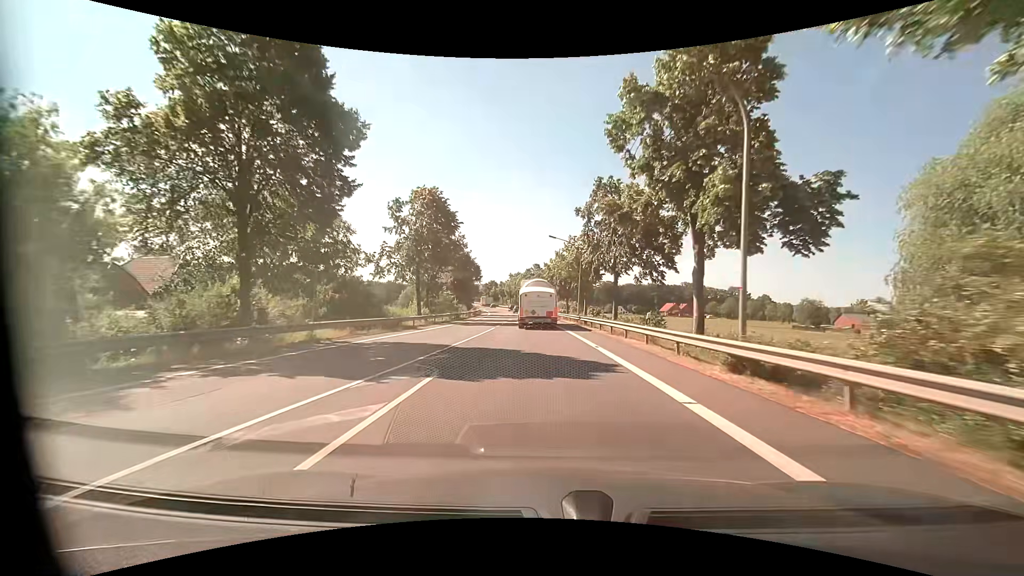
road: primary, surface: asphalt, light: Day
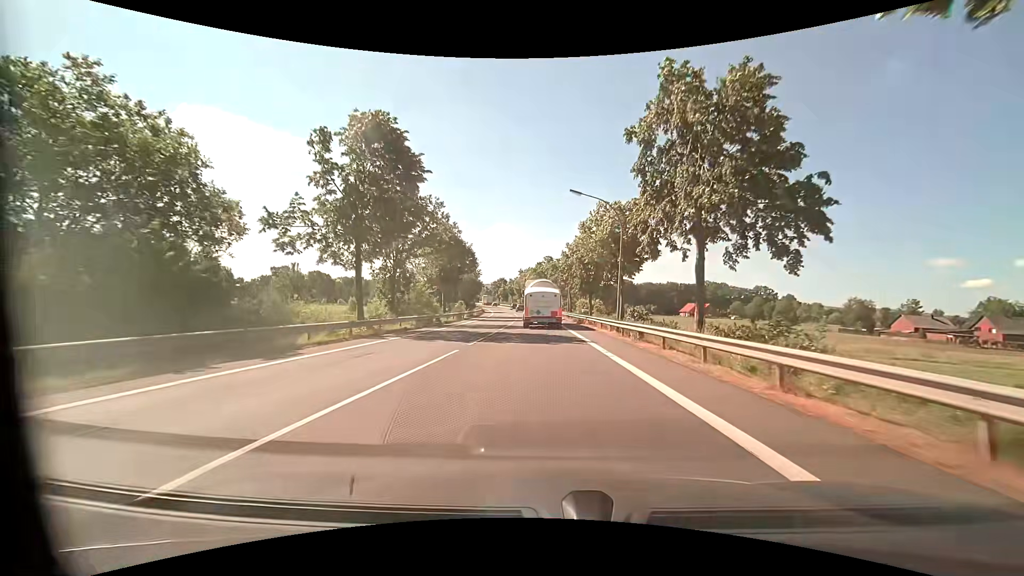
(-0.3, +18.1) m; -2°
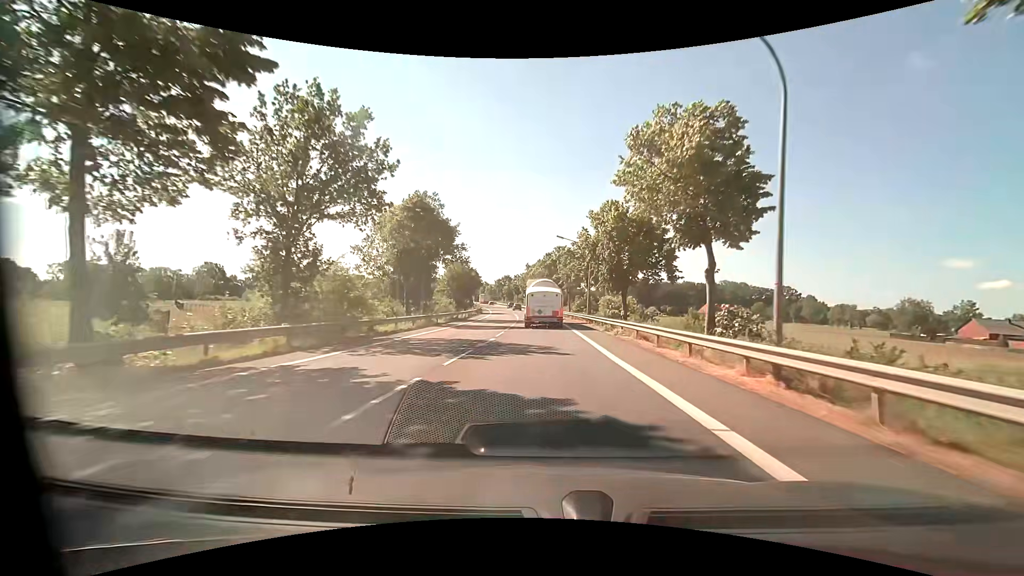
(-0.1, +18.5) m; -1°
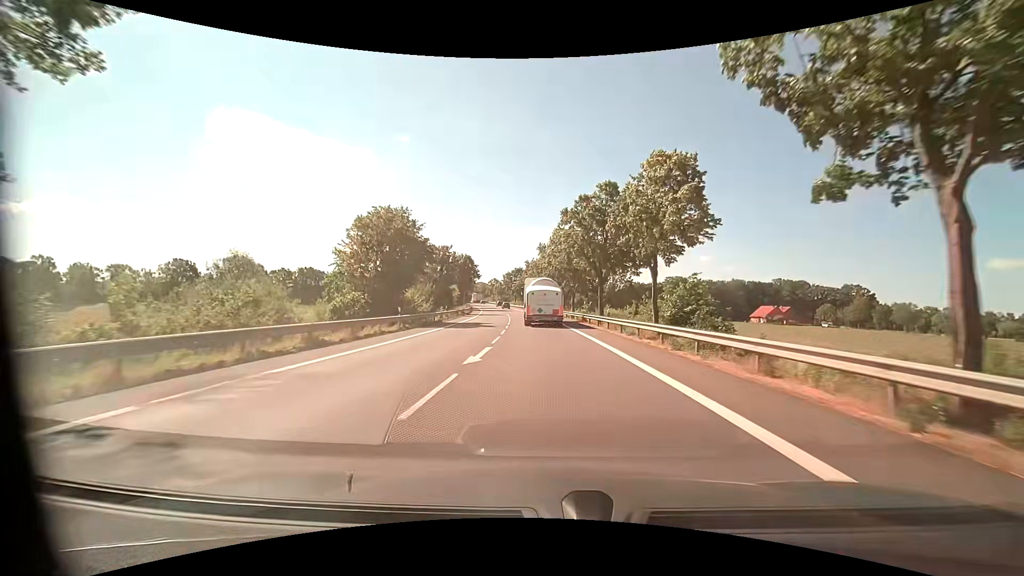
(-1.0, +47.8) m; -2°
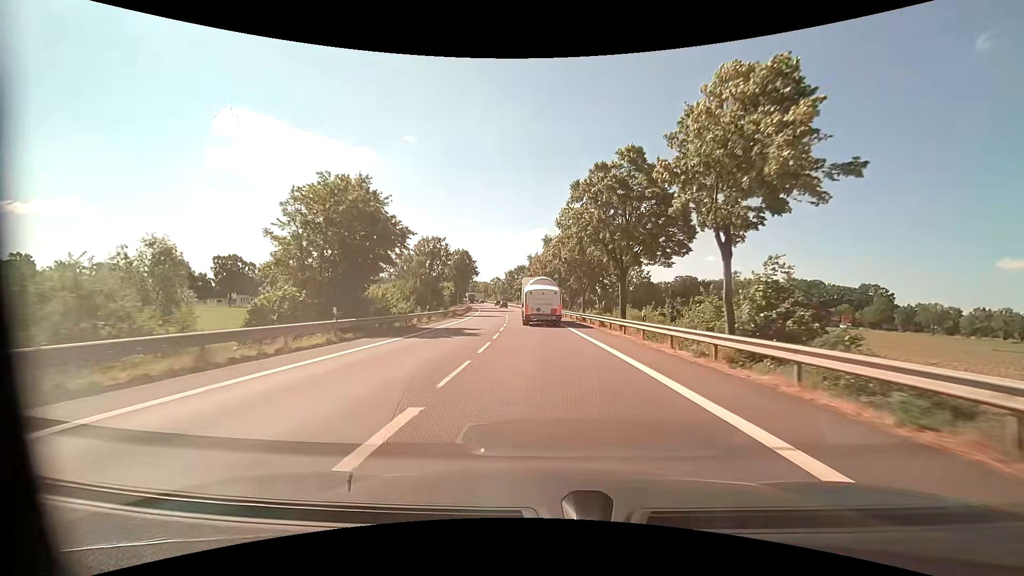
(-0.1, +9.7) m; -1°
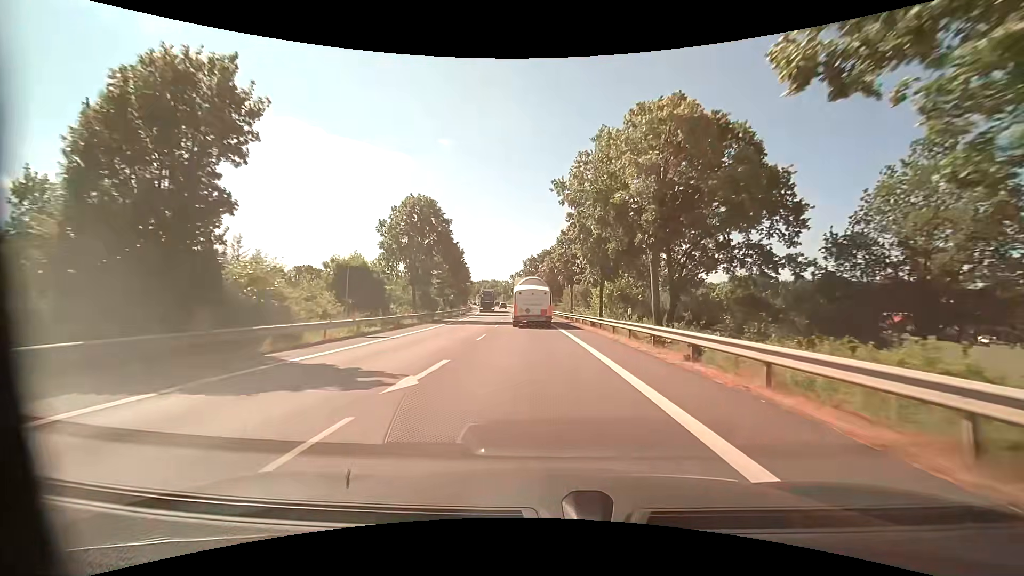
(-1.4, +48.3) m; -4°
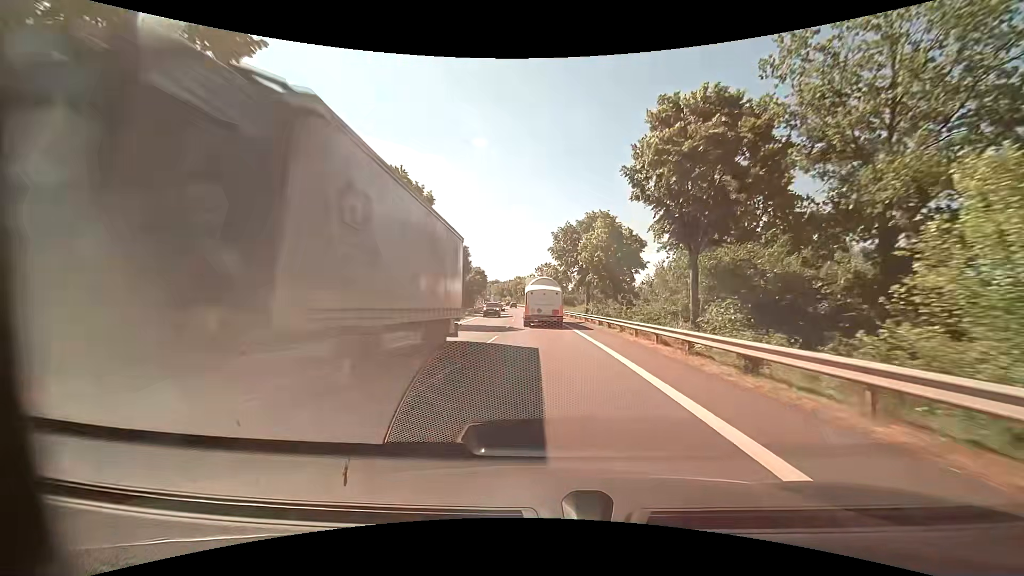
(-1.4, +38.1) m; -4°
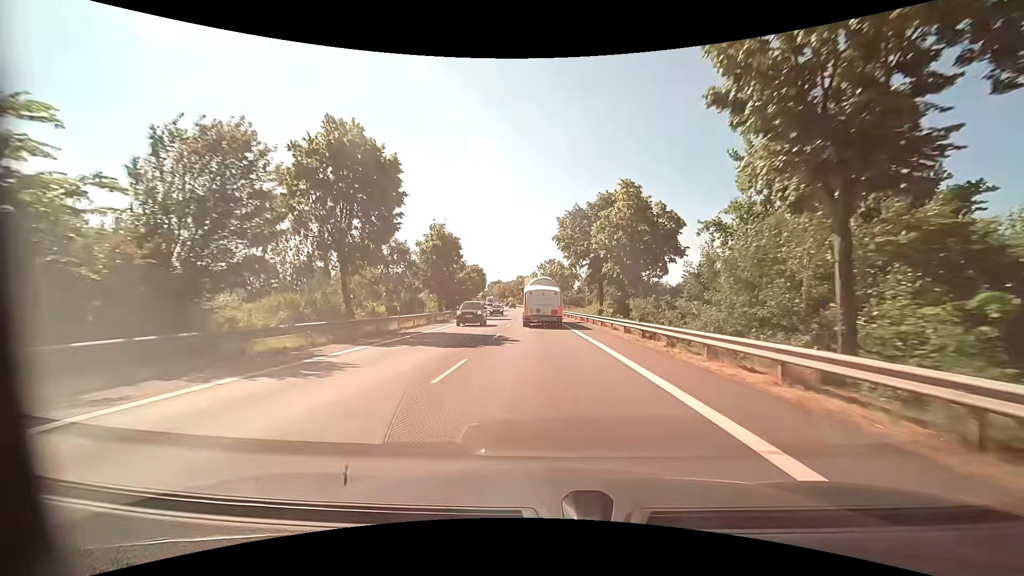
(0.0, +9.6) m; +1°
(0, +10) (0, +20) (-1, +30) (-1, +40) (-2, +50) (-3, +60) (-3, +70) (-4, +80) (-5, +90) (-6, +100) m
